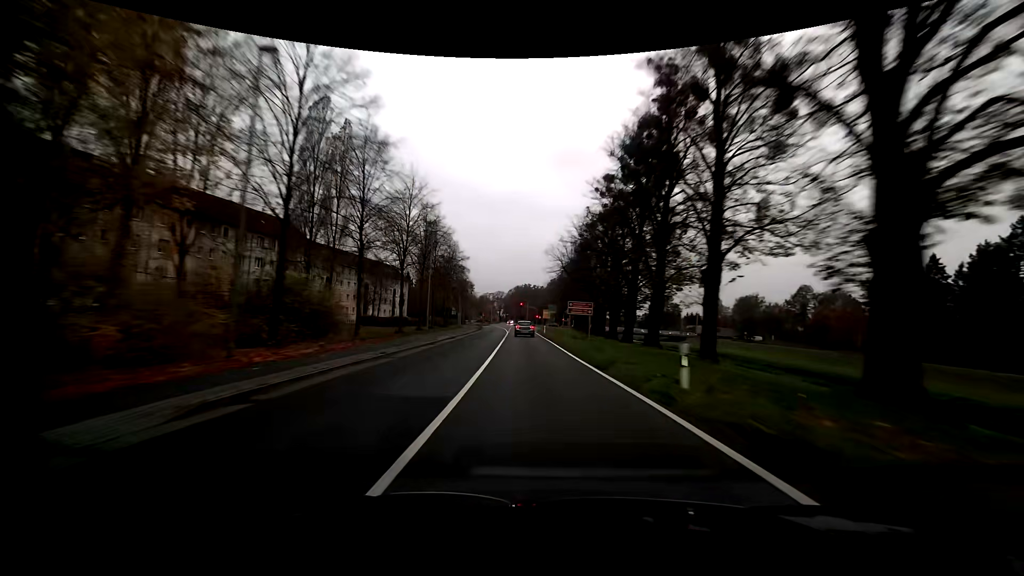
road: primary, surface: asphalt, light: Day
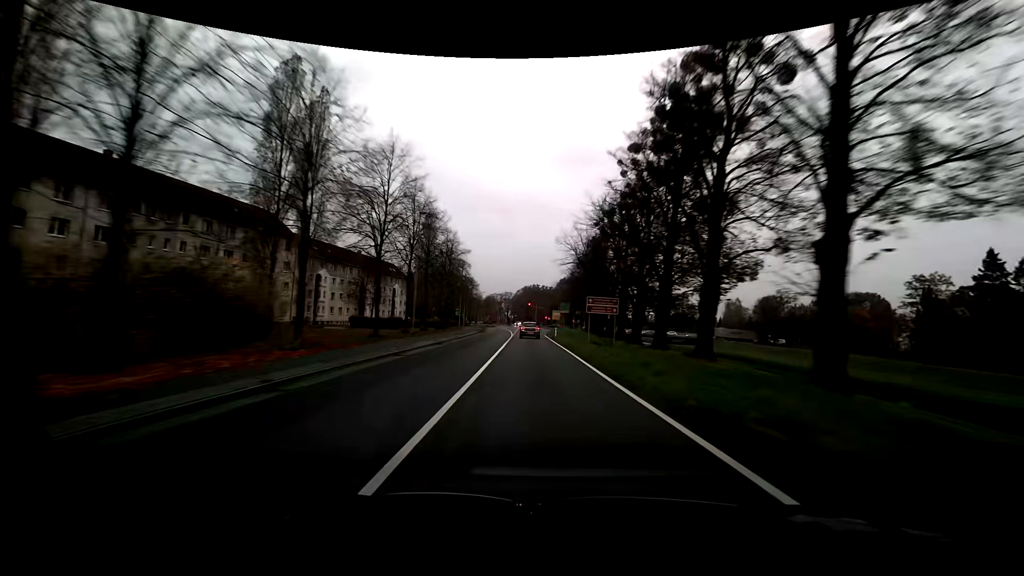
(-0.1, +8.9) m; -1°
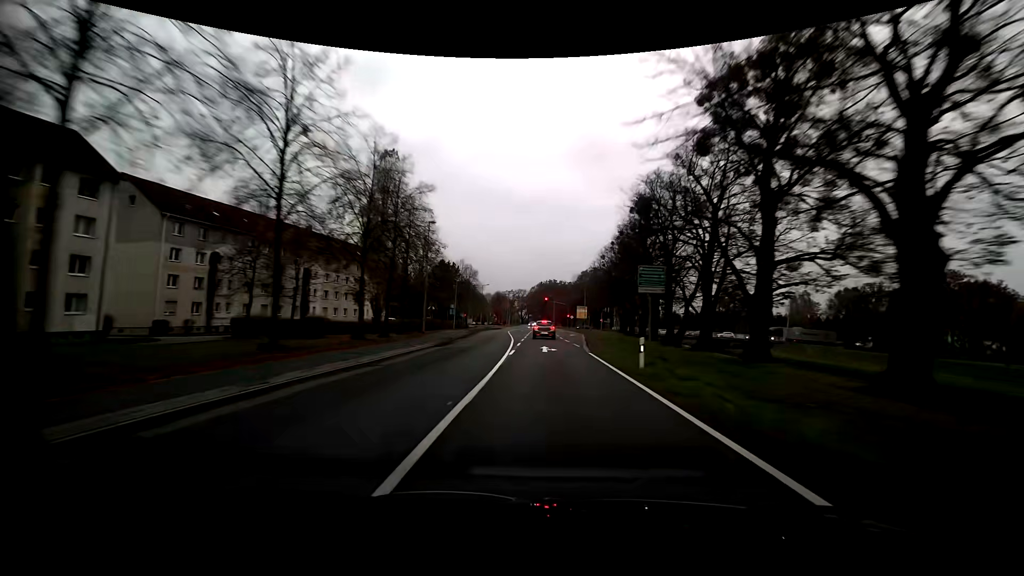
(-0.7, +34.5) m; -2°
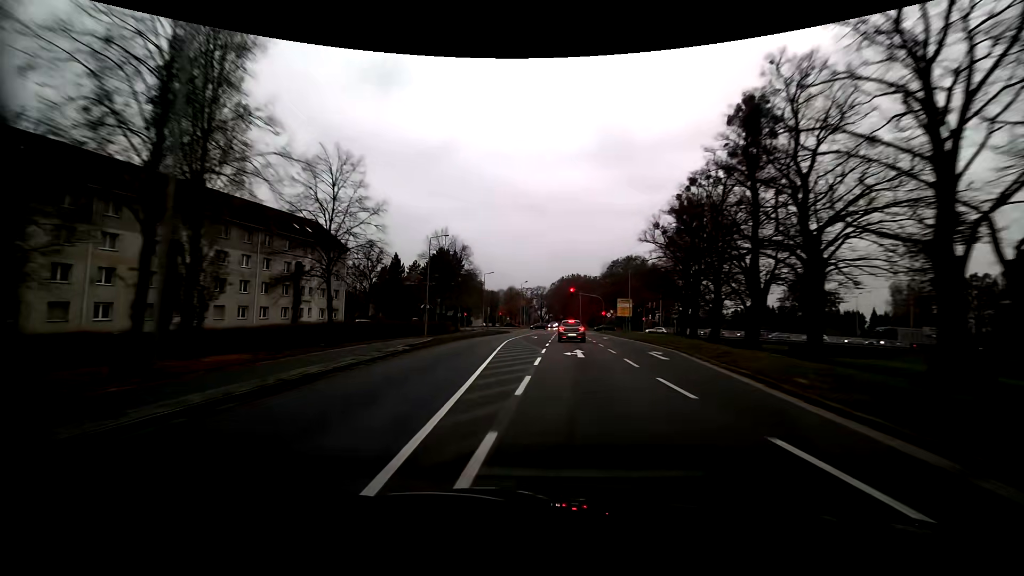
(-0.1, +32.3) m; -2°
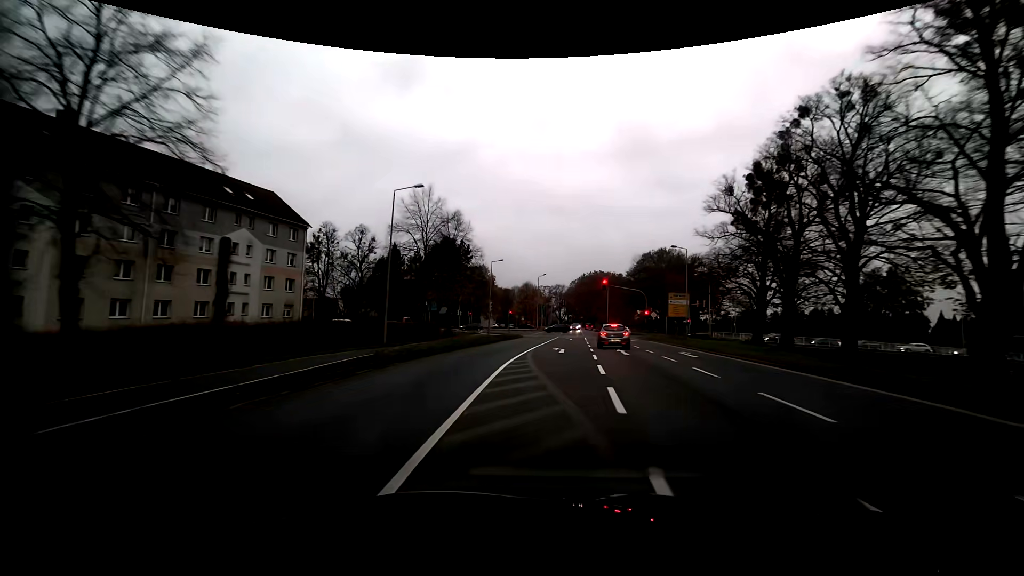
(-0.5, +18.7) m; -2°
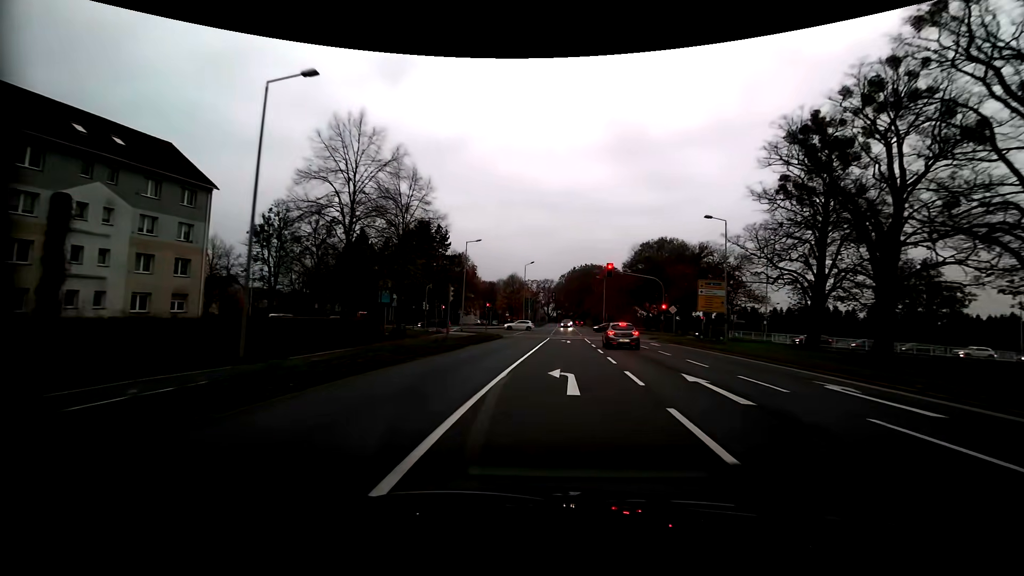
(+0.2, +14.2) m; +1°
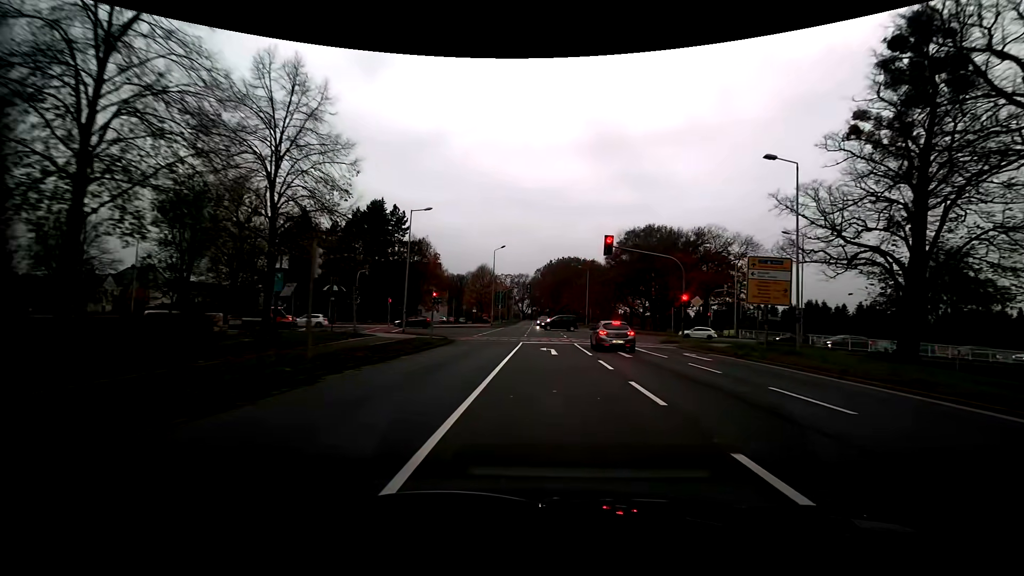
(+0.4, +14.5) m; +3°
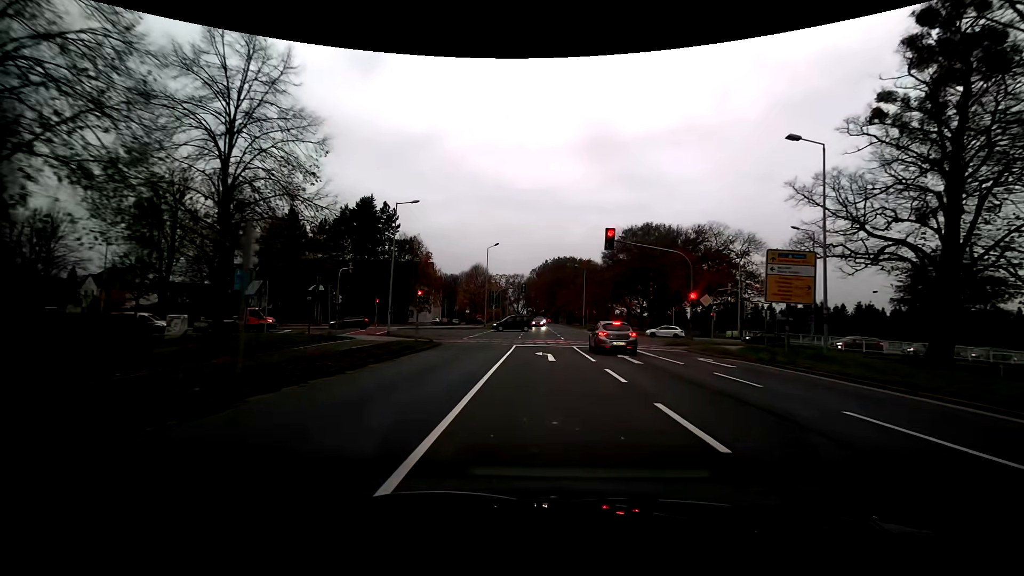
(0.0, +2.8) m; 0°
(0, +10) (0, +20) (0, +30) (0, +40) (-1, +50) (-9, +54) (-19, +53) (-29, +50) (-38, +47) (-47, +43) m
